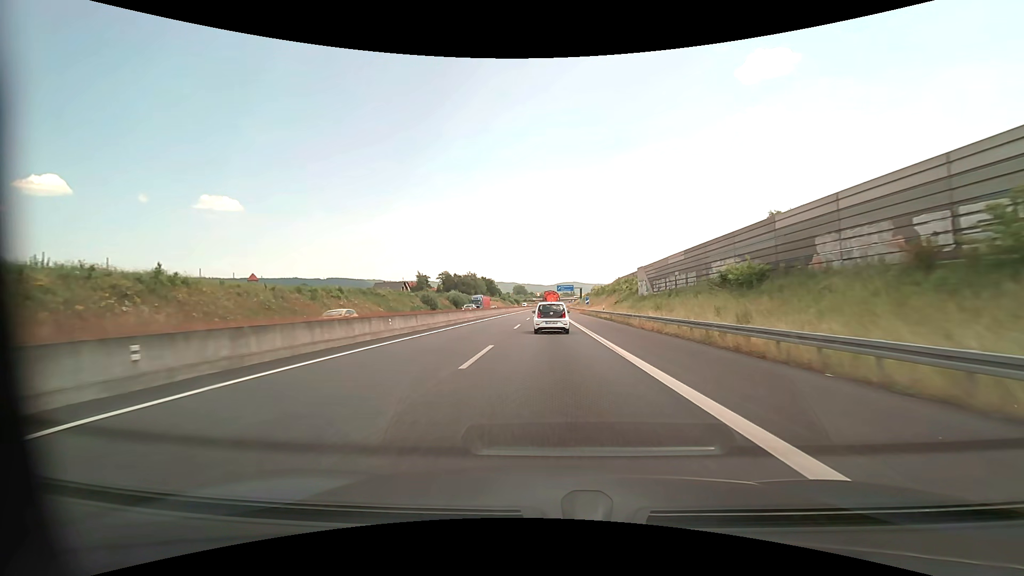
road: motorway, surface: asphalt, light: Day
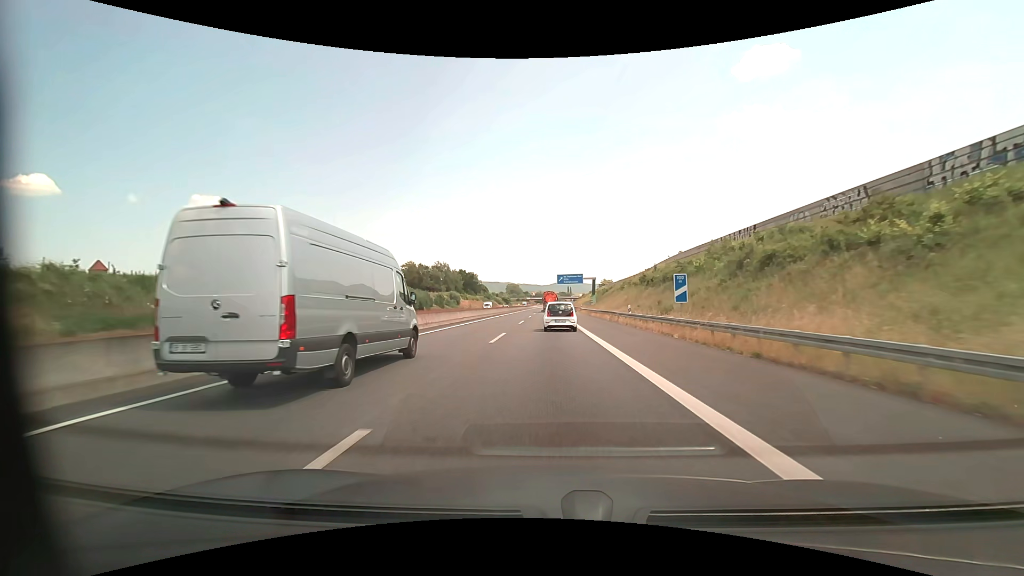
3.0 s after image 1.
(+0.4, +65.6) m; 0°
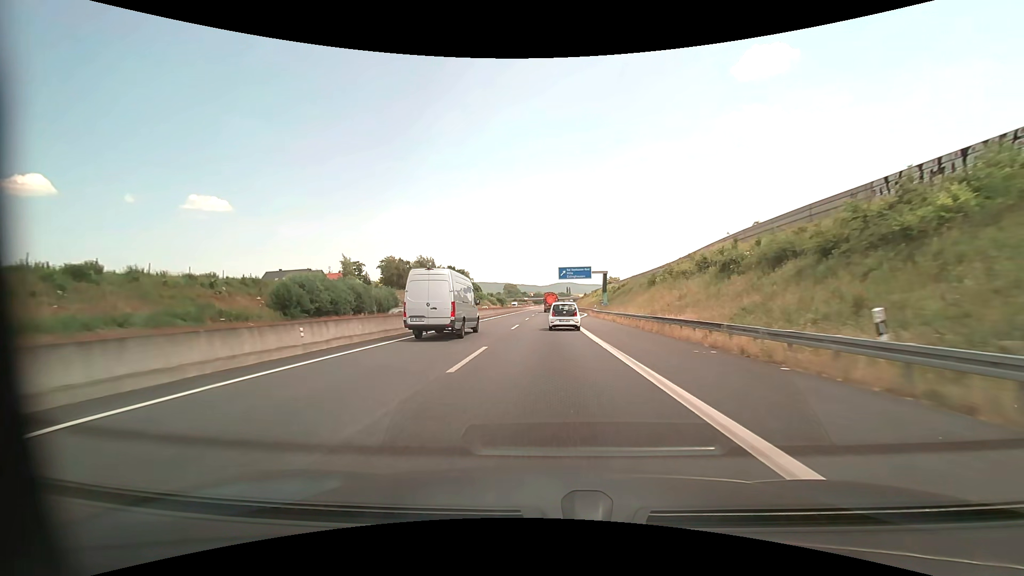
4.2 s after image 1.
(+0.1, +25.8) m; 0°
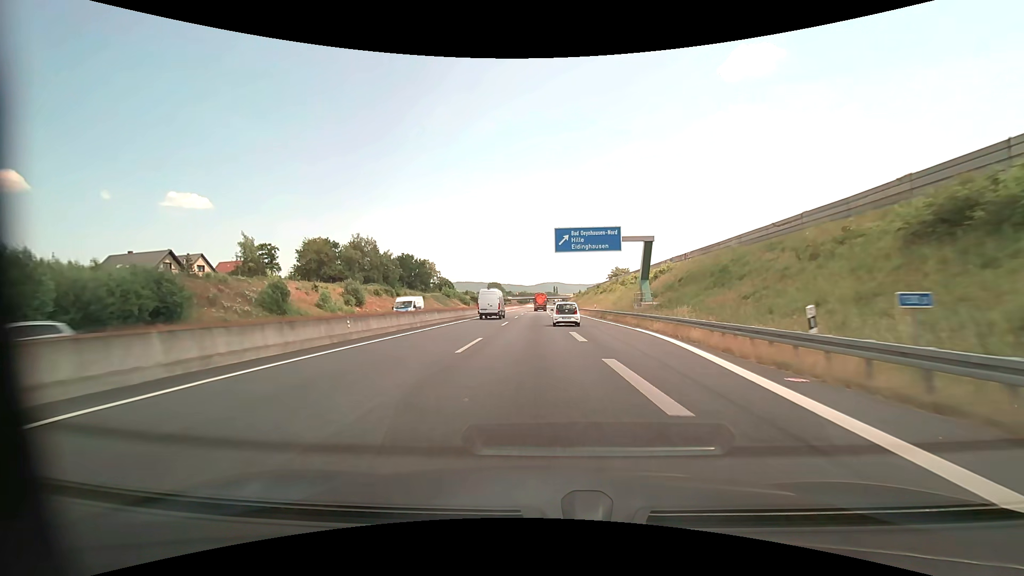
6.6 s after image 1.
(+0.3, +50.5) m; +1°
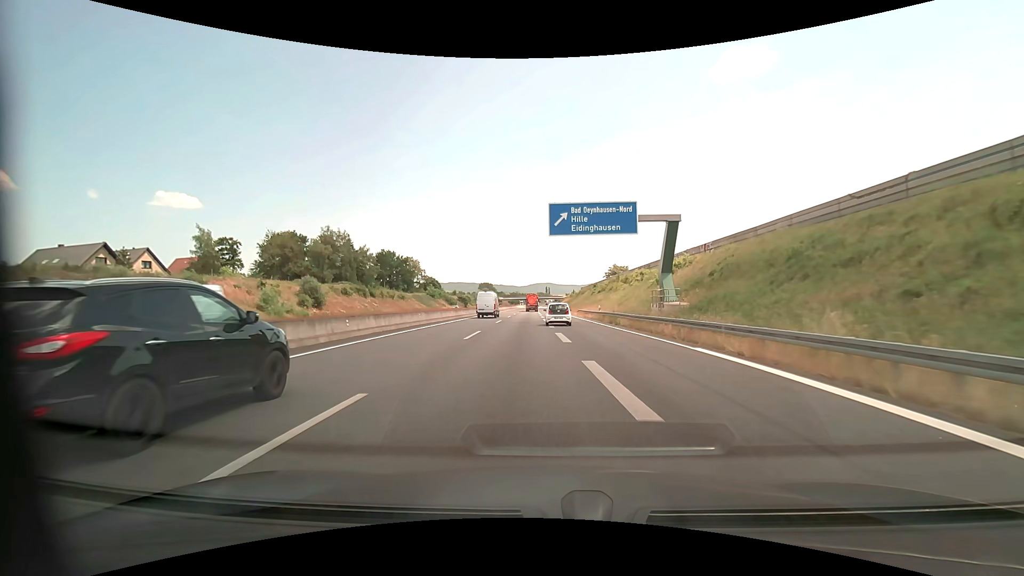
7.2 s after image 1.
(+0.1, +12.3) m; +1°
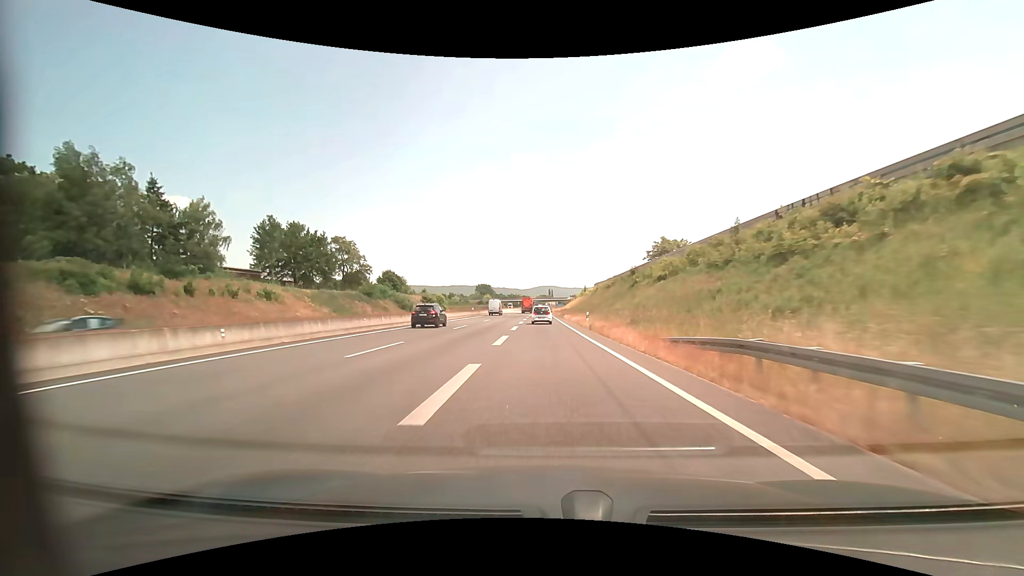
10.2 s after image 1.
(+1.3, +60.6) m; 0°
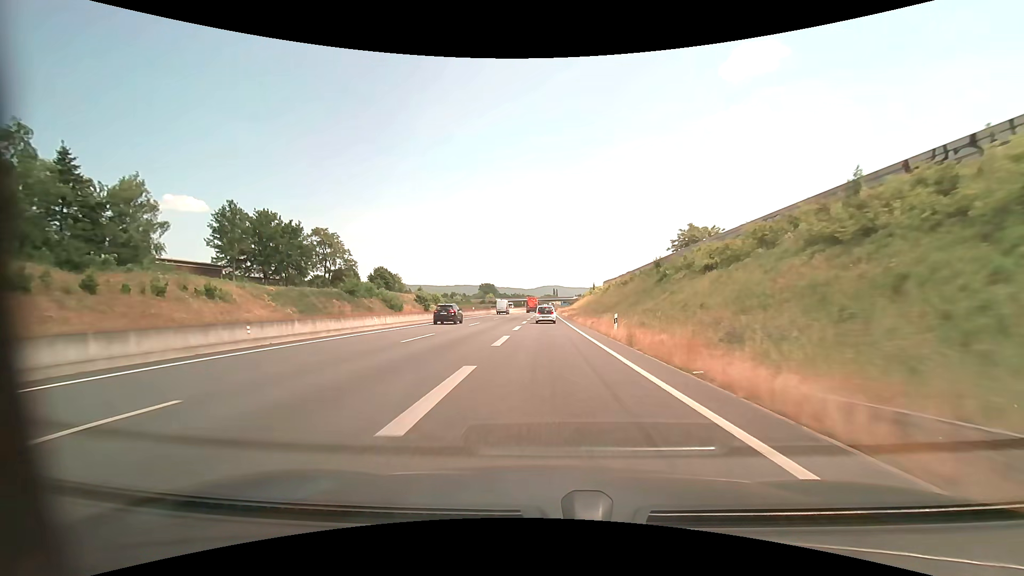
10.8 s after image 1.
(-0.1, +12.6) m; 0°
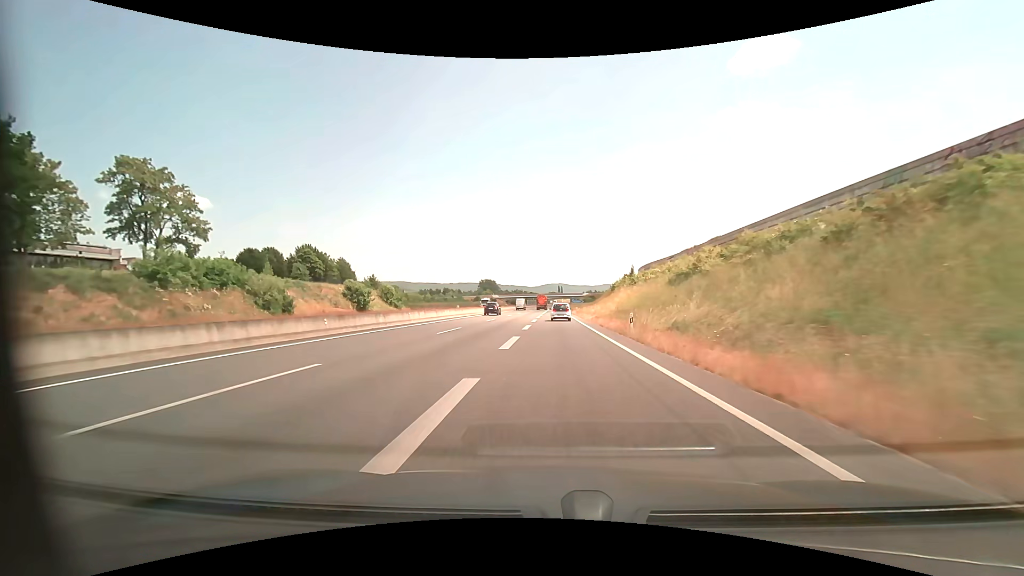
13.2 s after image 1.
(-0.5, +50.6) m; -1°
(0, +10) (0, +20) (0, +30) (0, +40) (0, +50) (+1, +60) (+1, +70) (+1, +80) (+2, +90) (+2, +100) m
